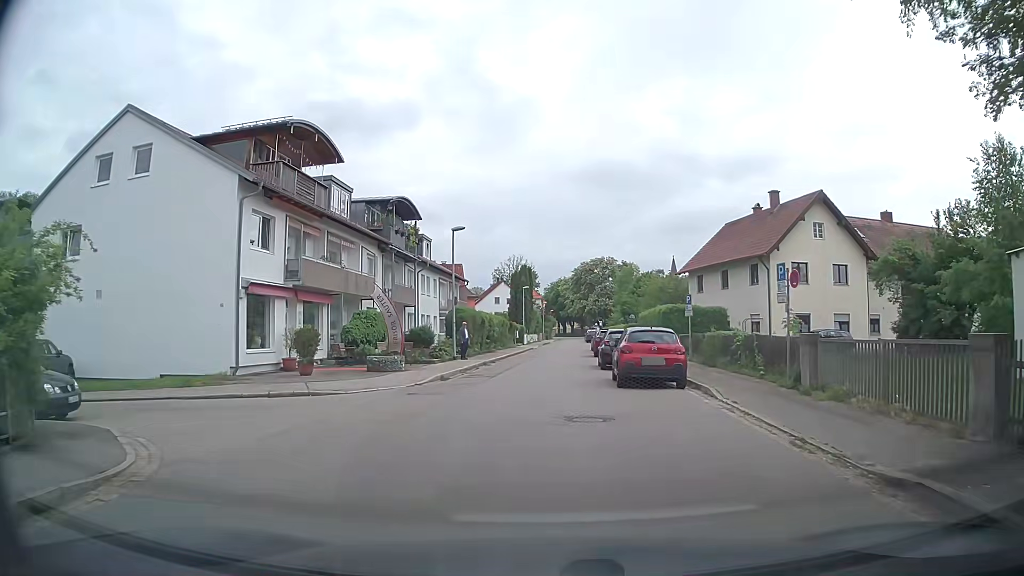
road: tertiary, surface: asphalt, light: Day
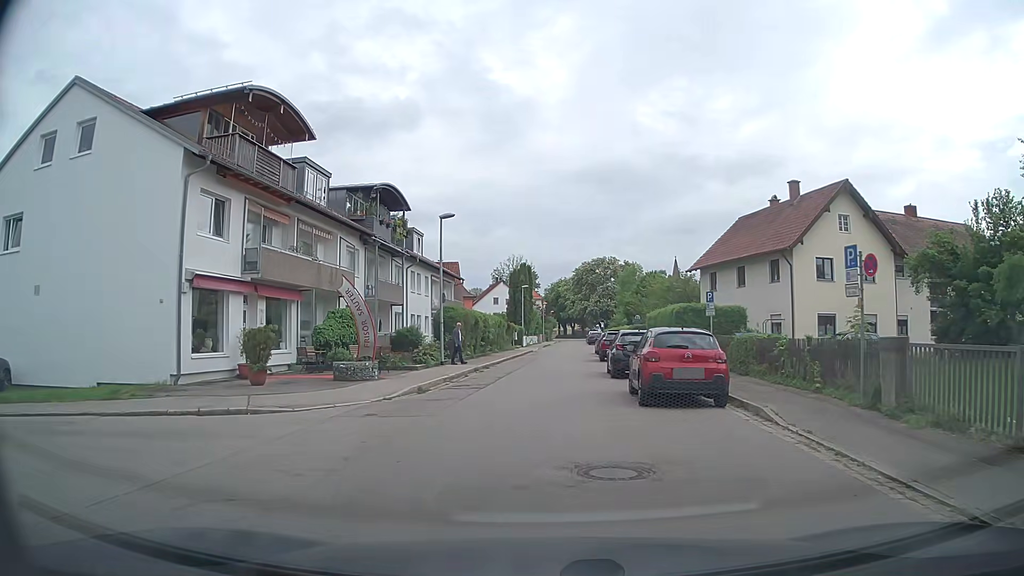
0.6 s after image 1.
(0.0, +3.8) m; +1°
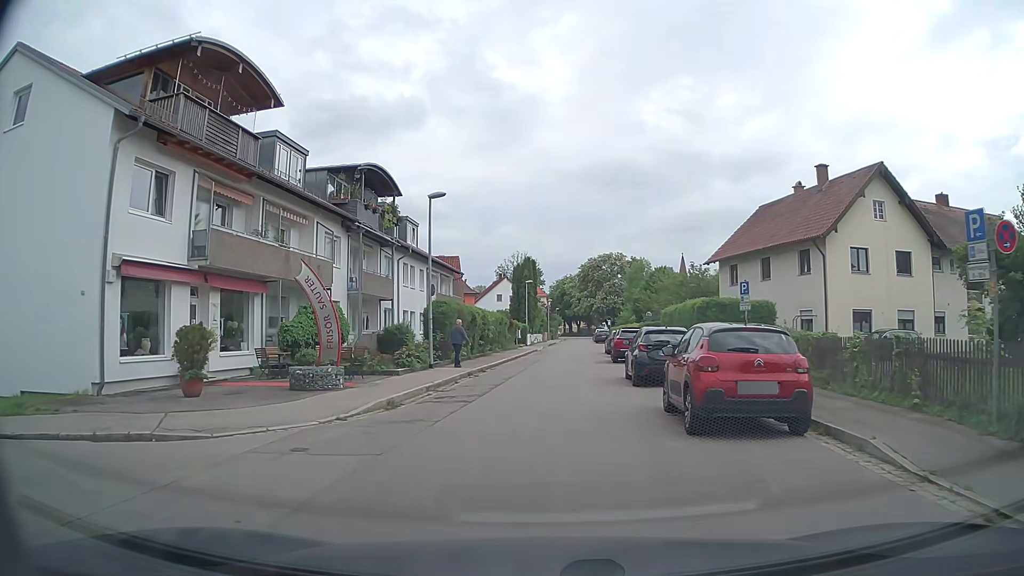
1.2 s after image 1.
(0.0, +3.9) m; -1°
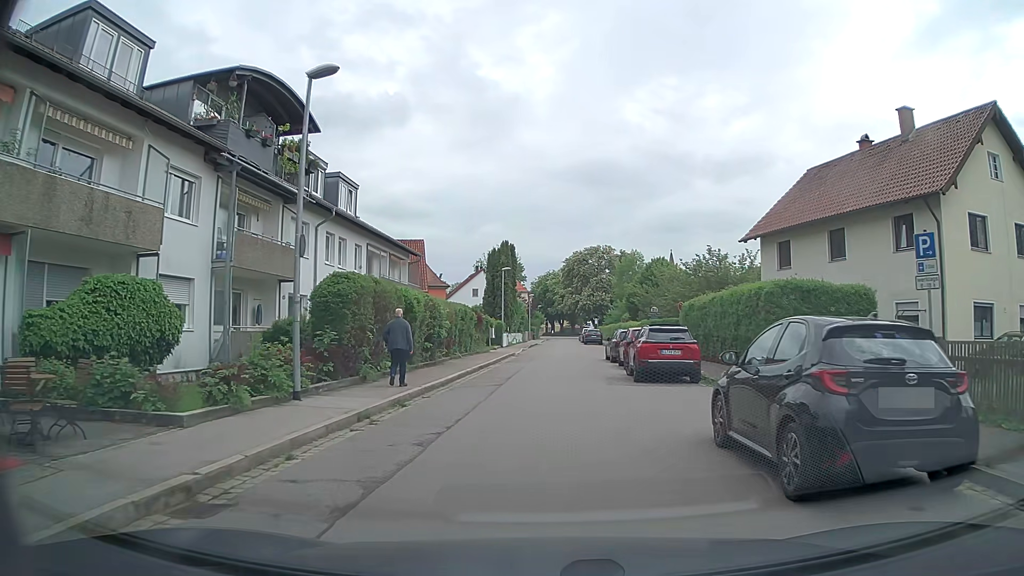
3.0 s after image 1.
(0.0, +11.8) m; +1°
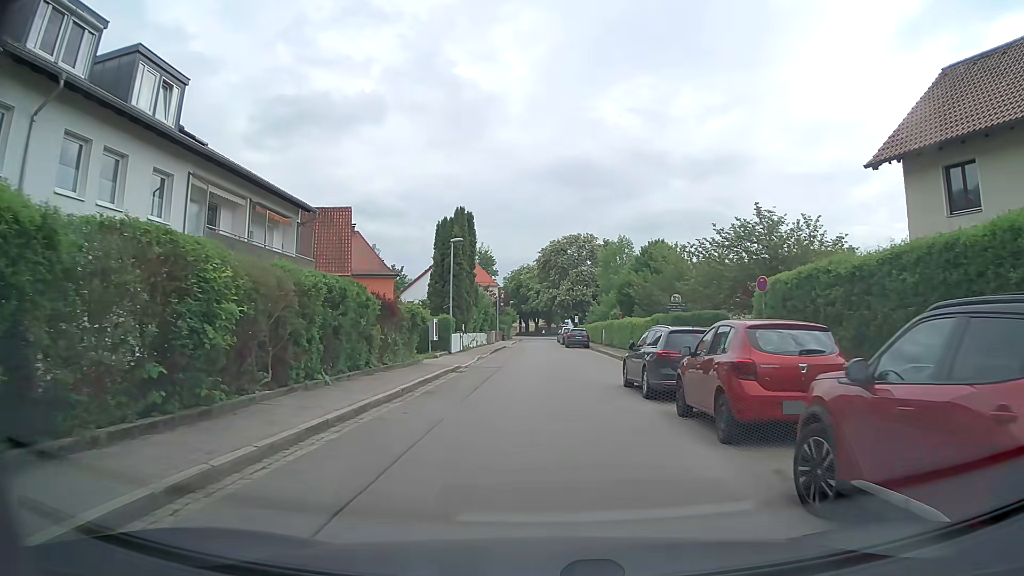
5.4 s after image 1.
(+0.4, +16.1) m; +2°
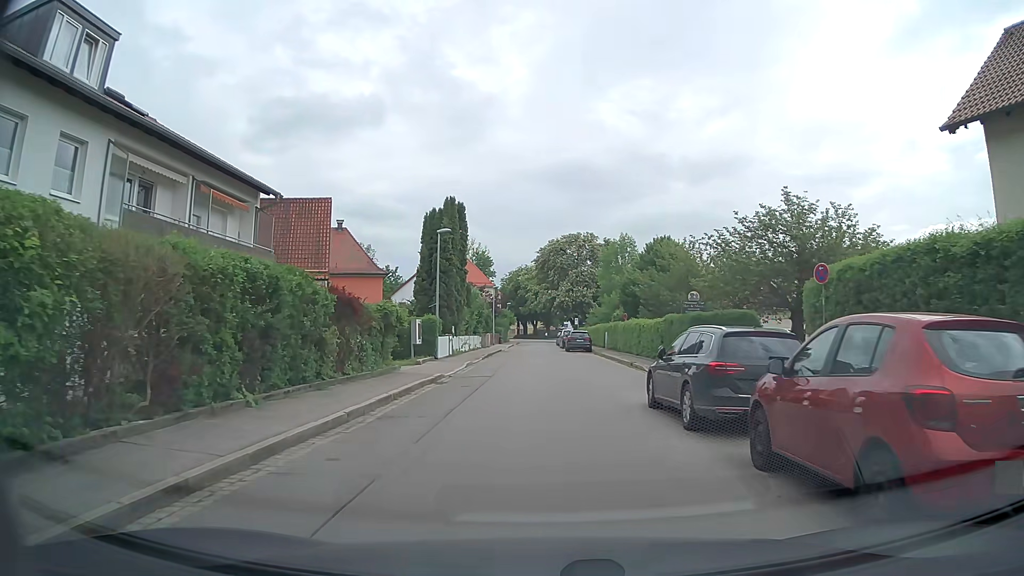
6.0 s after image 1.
(0.0, +4.1) m; 0°
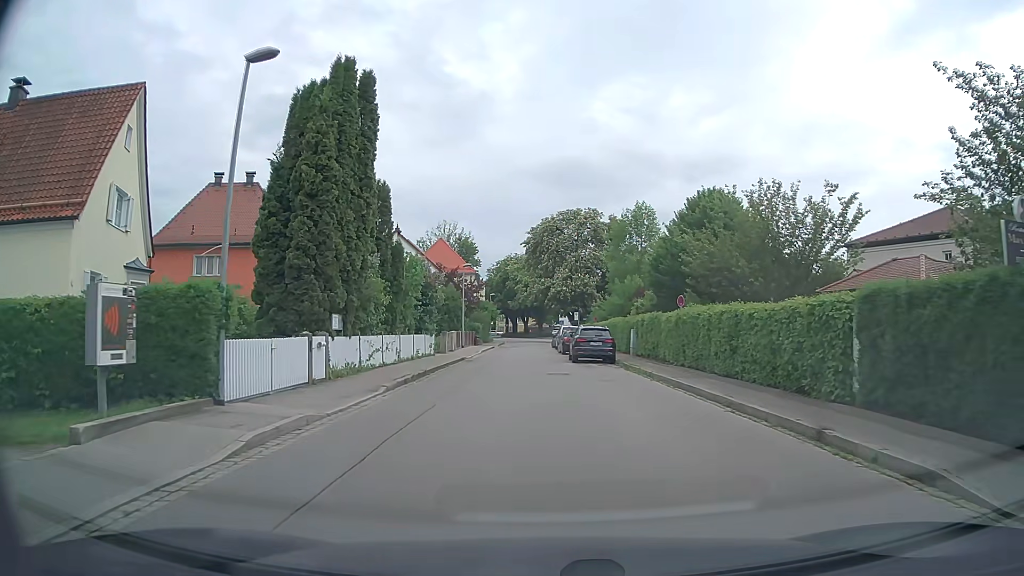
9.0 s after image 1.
(+0.1, +21.1) m; +1°
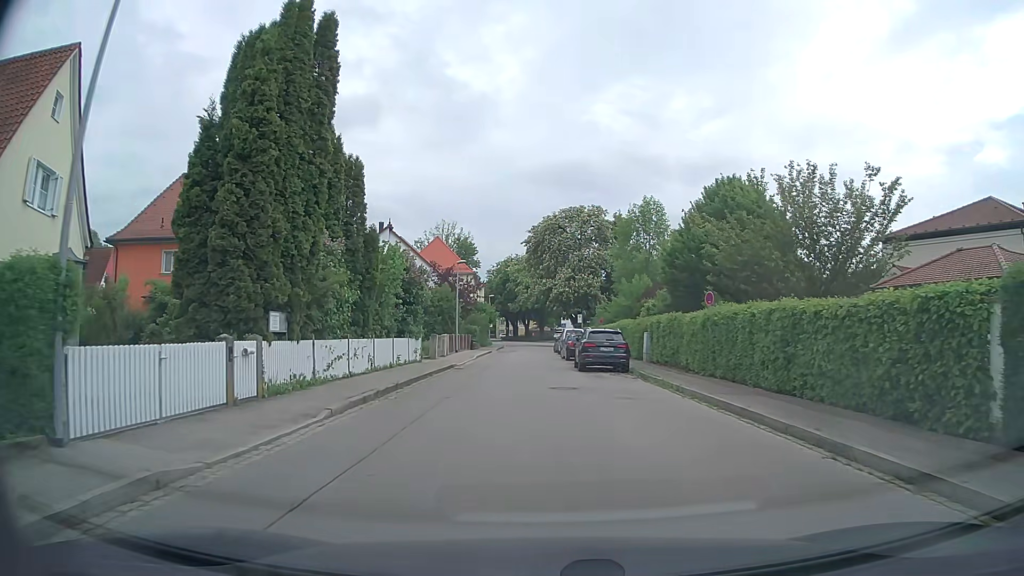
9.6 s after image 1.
(0.0, +4.3) m; 0°
